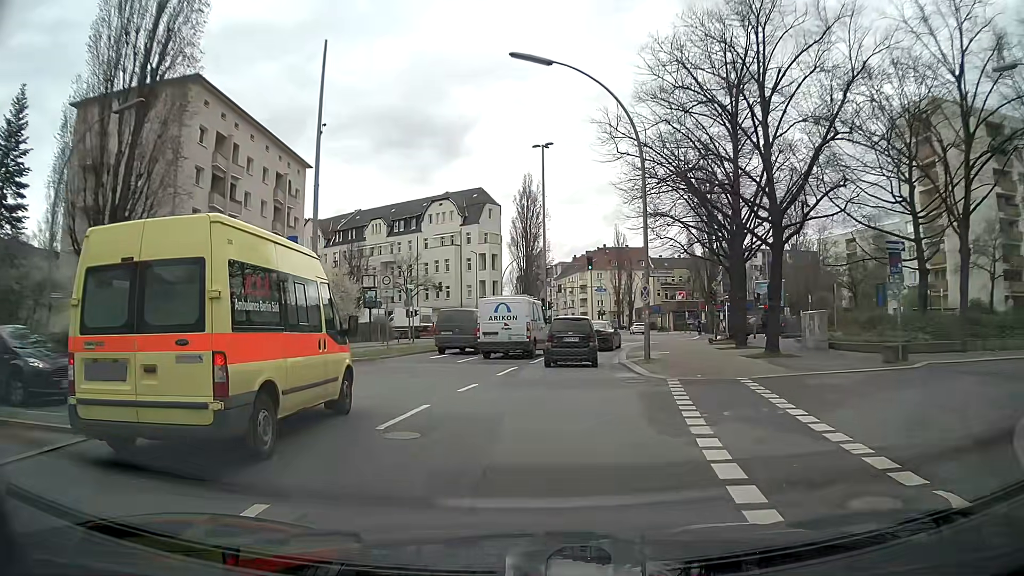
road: secondary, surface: asphalt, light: Day
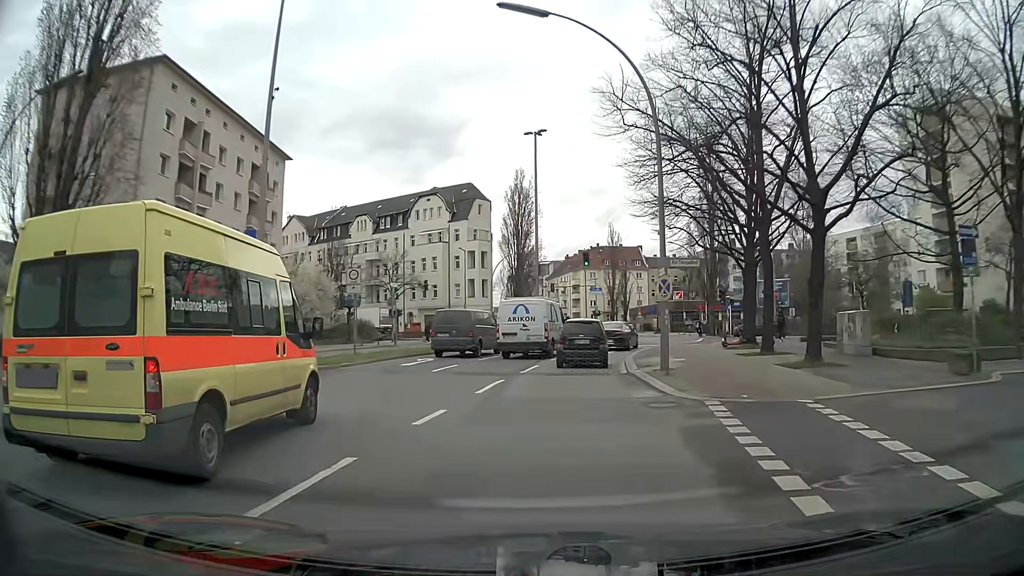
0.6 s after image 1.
(+0.1, +4.2) m; +1°
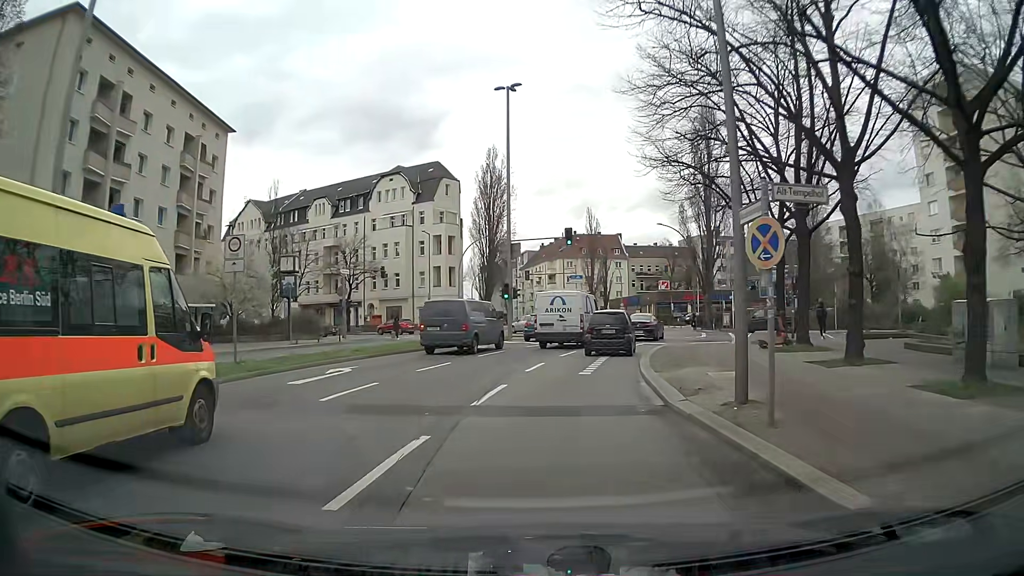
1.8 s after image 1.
(+0.2, +8.6) m; +2°
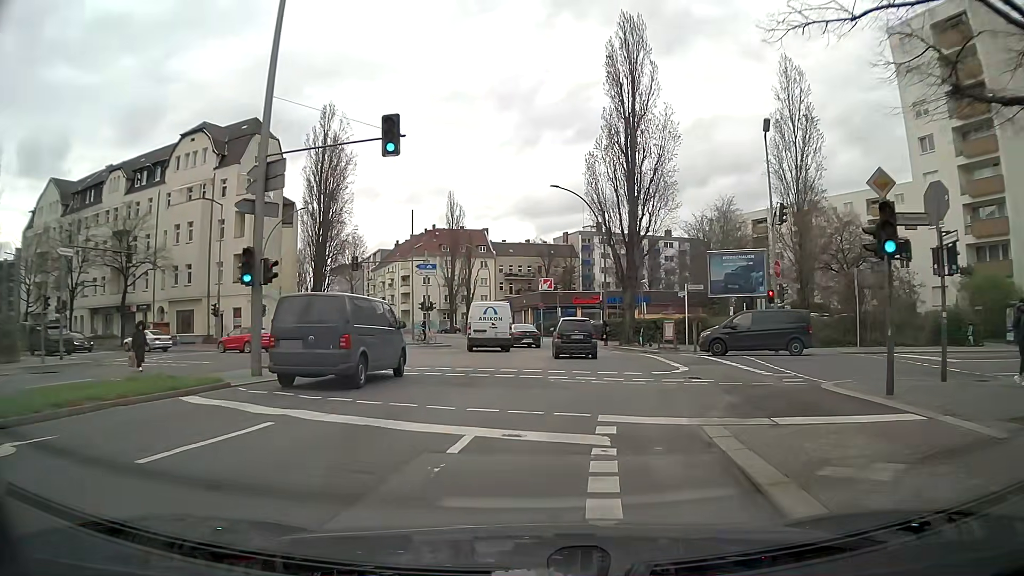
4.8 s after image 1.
(+1.9, +22.5) m; +10°
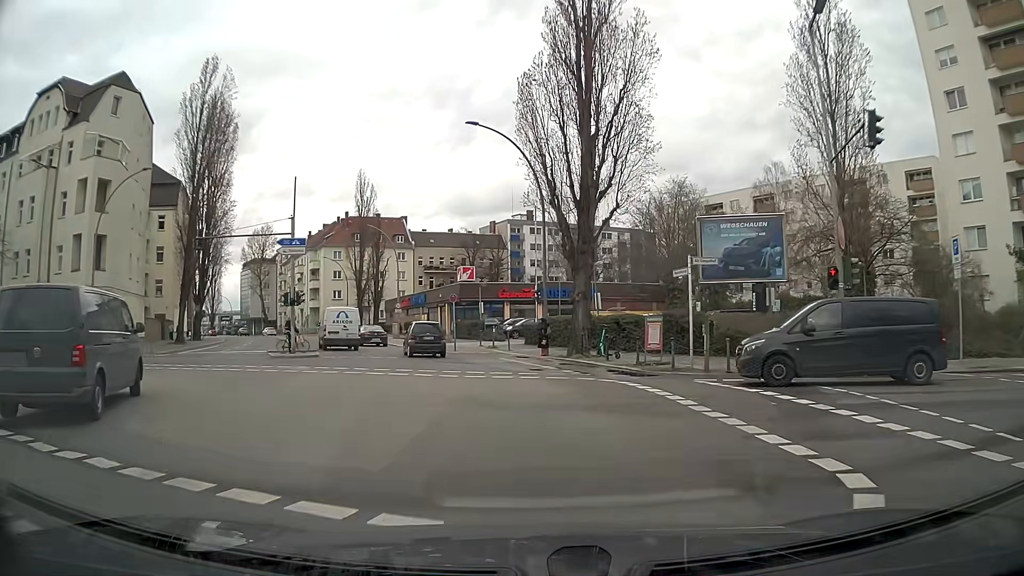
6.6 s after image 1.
(+1.2, +13.9) m; +7°
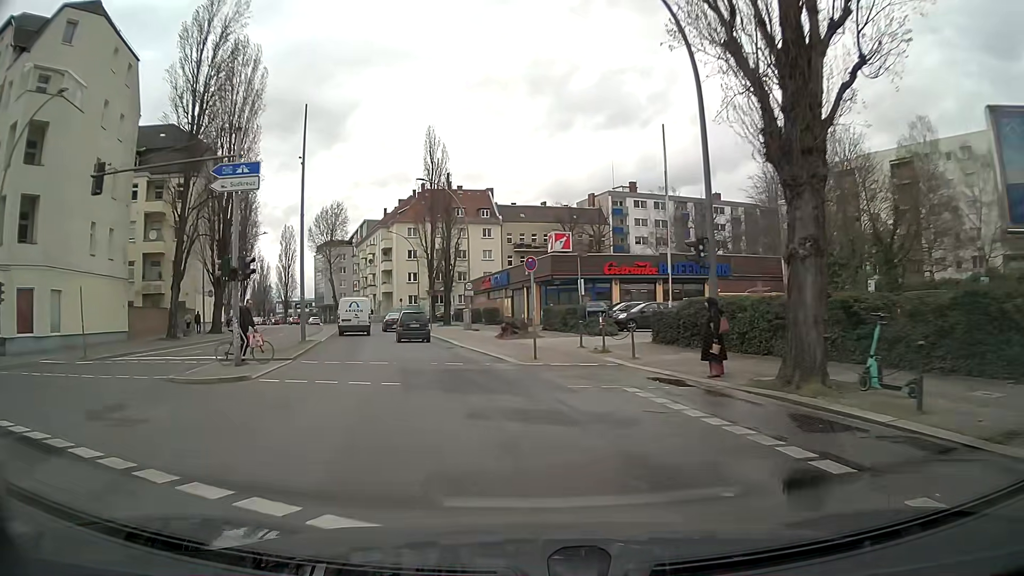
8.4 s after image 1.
(-1.0, +15.6) m; -9°
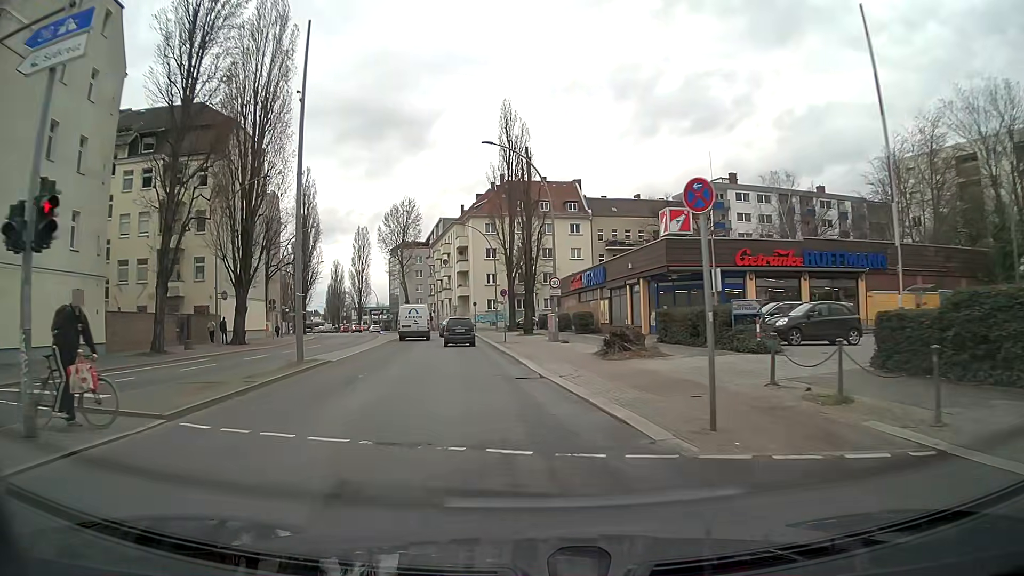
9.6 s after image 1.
(-0.7, +11.5) m; -7°
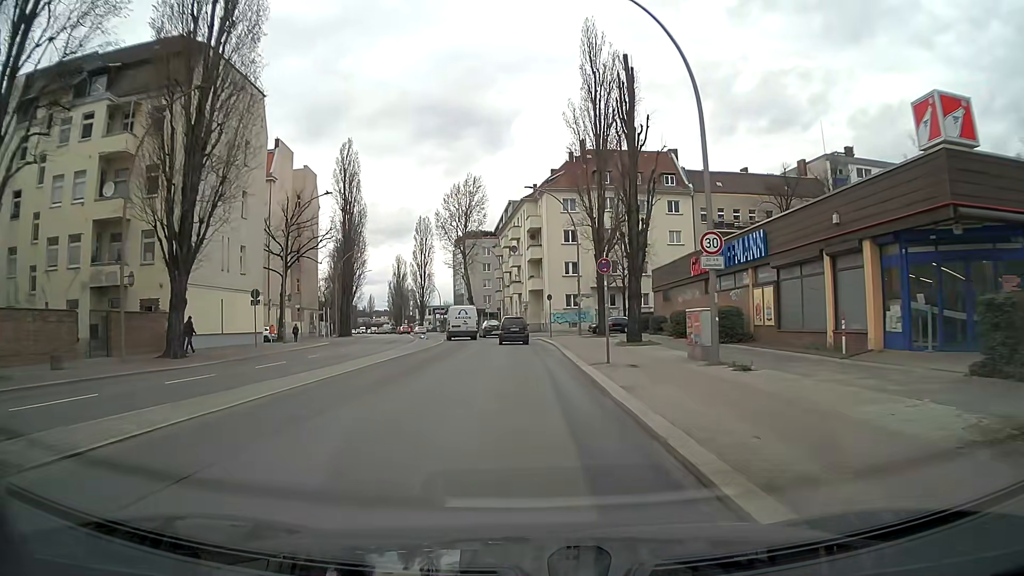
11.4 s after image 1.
(-1.2, +17.7) m; -6°
(0, +10) (0, +20) (-1, +30) (-2, +40) (-3, +50) (-4, +60) (-6, +70) (-8, +79) (-11, +89) (-13, +99) m
